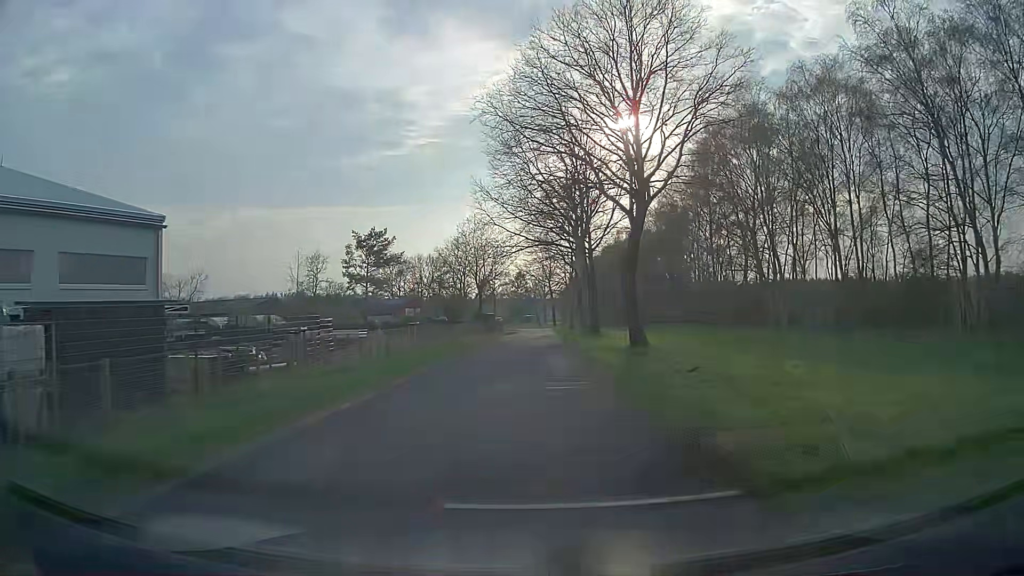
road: unclassified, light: Day
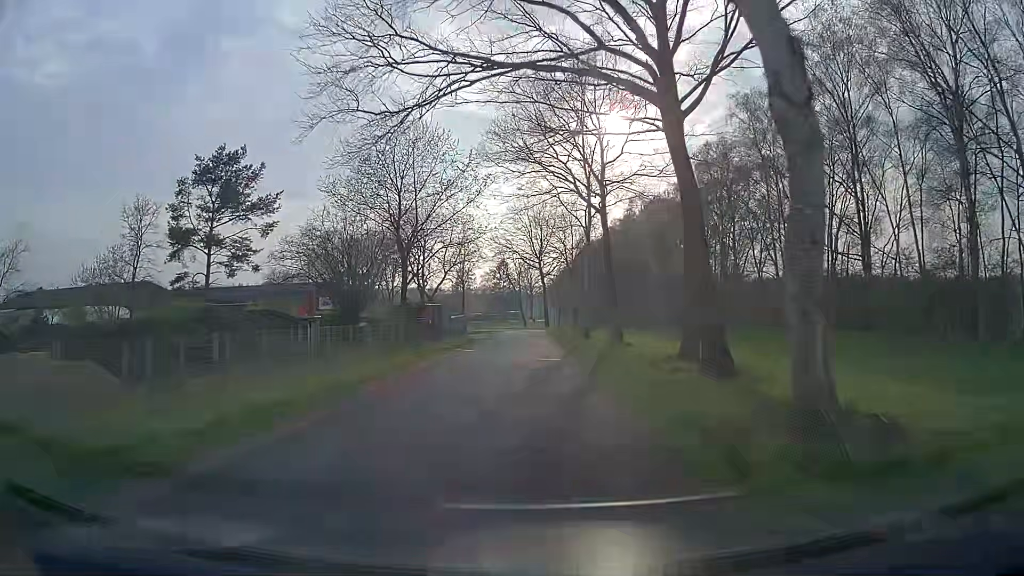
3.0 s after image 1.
(+0.4, +38.2) m; +2°
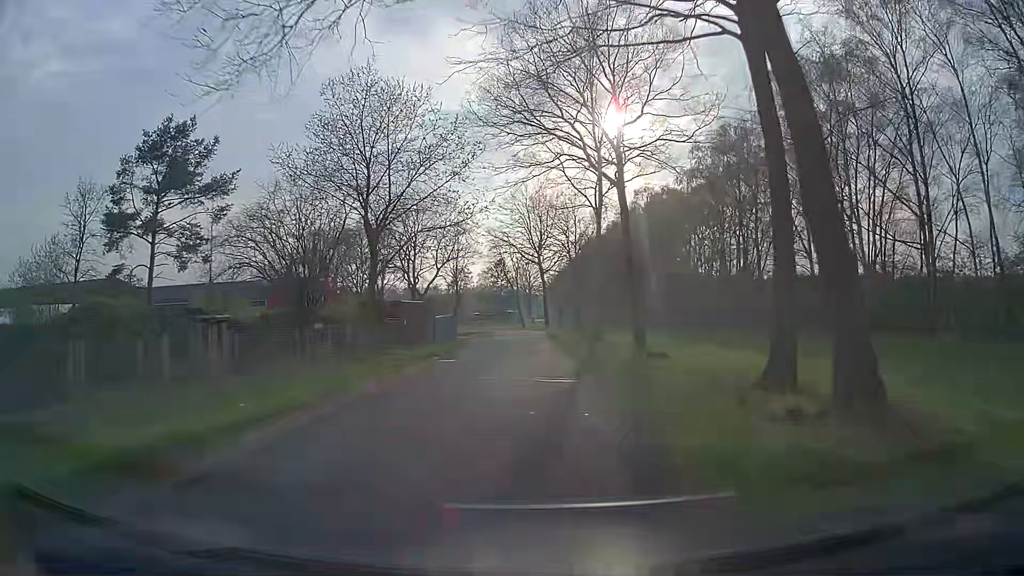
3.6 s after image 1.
(0.0, +7.2) m; 0°
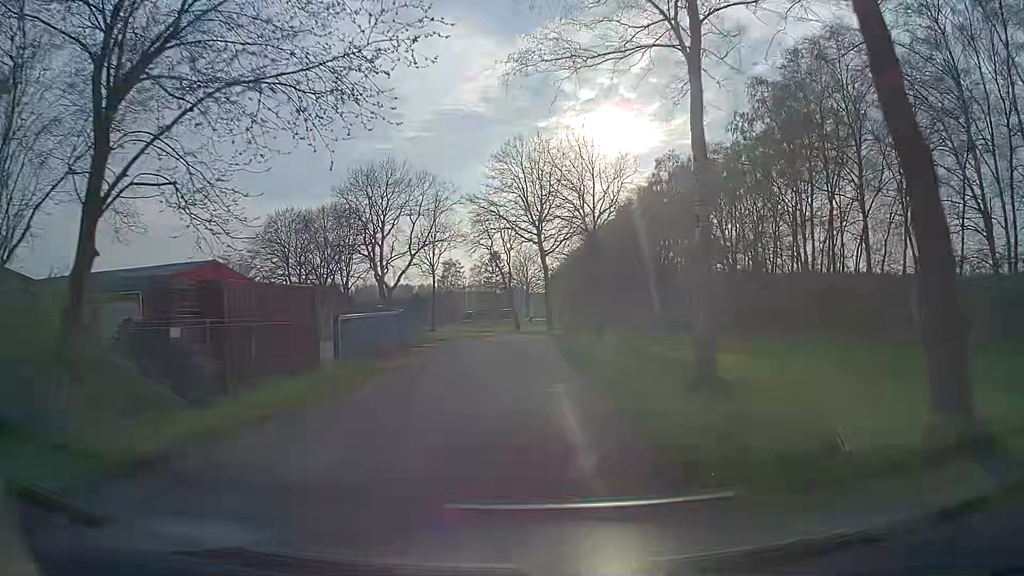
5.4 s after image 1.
(+0.1, +20.3) m; +1°
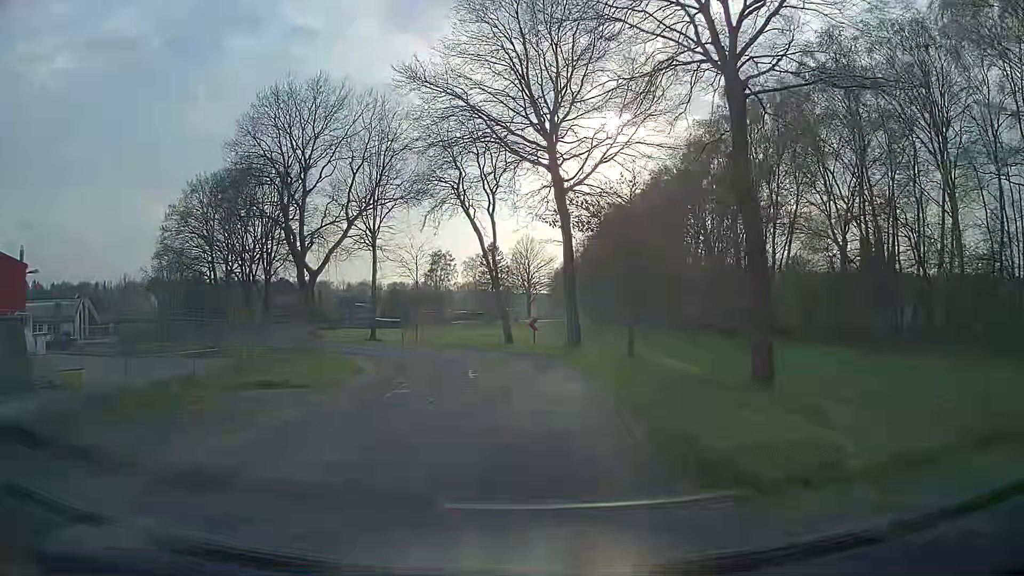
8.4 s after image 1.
(-0.1, +29.2) m; 0°
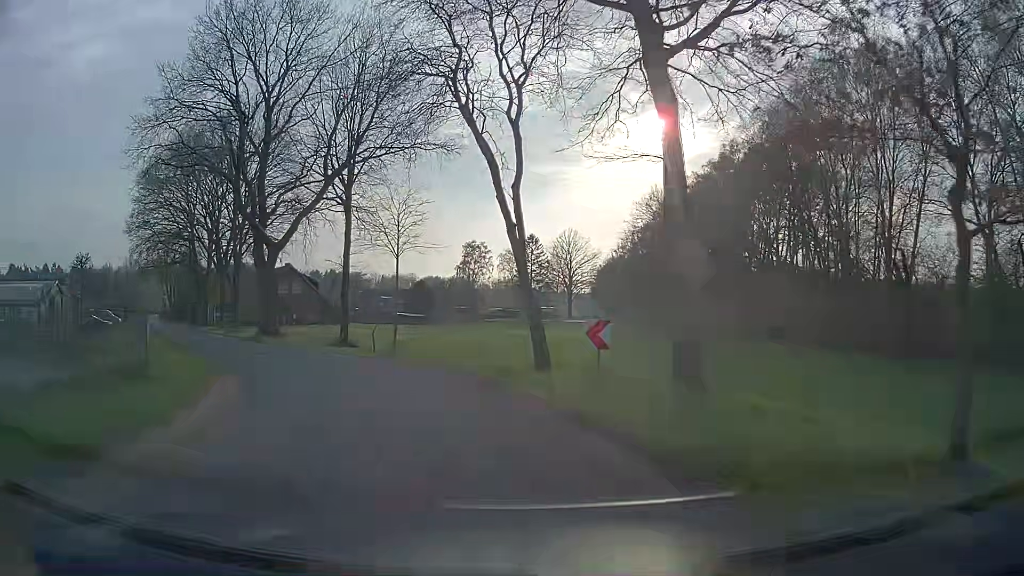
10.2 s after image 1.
(-0.2, +15.0) m; -3°
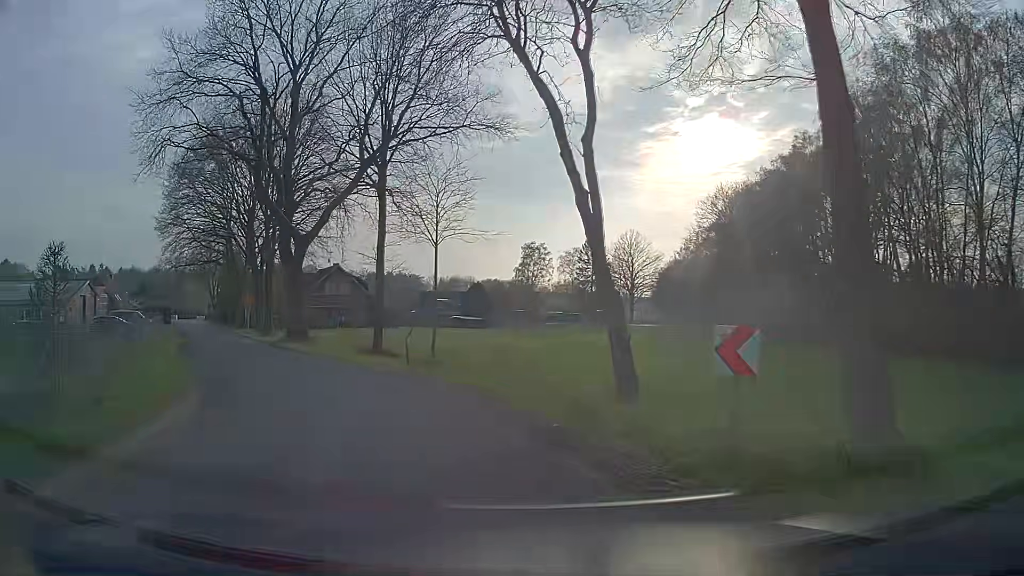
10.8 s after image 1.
(-0.1, +4.8) m; -5°
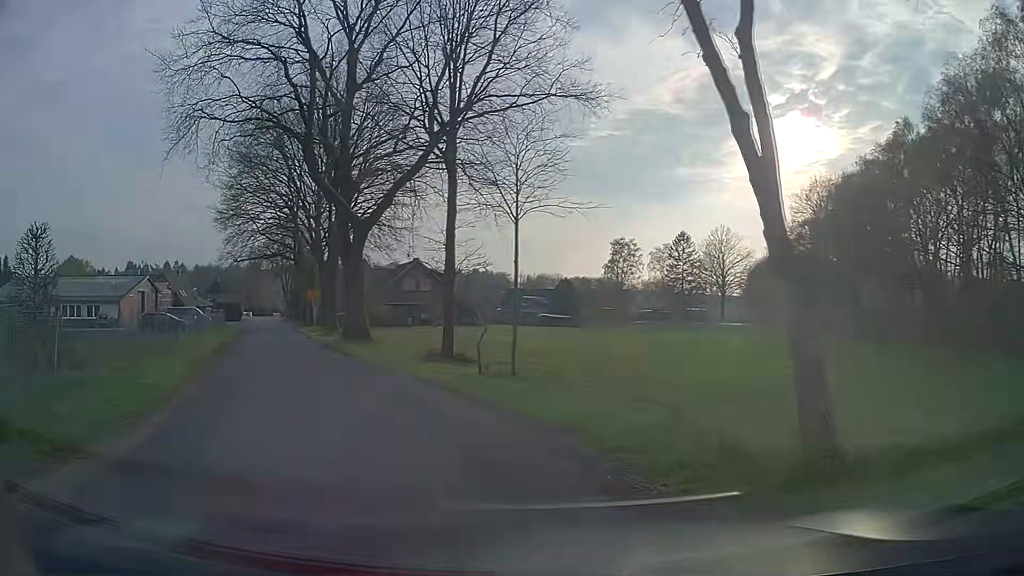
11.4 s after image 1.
(-0.2, +4.7) m; -7°
(-1, +10) (-5, +19) (-9, +28) (-13, +37) (-17, +47) (-21, +56) (-25, +65) (-29, +74) (-33, +83) (-37, +92) m
